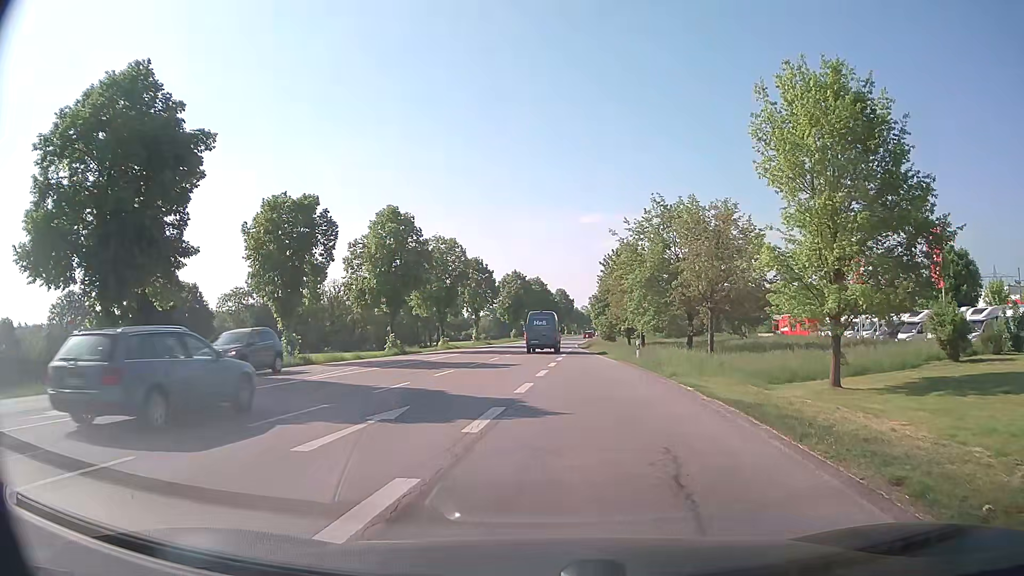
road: tertiary_link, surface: asphalt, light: Day
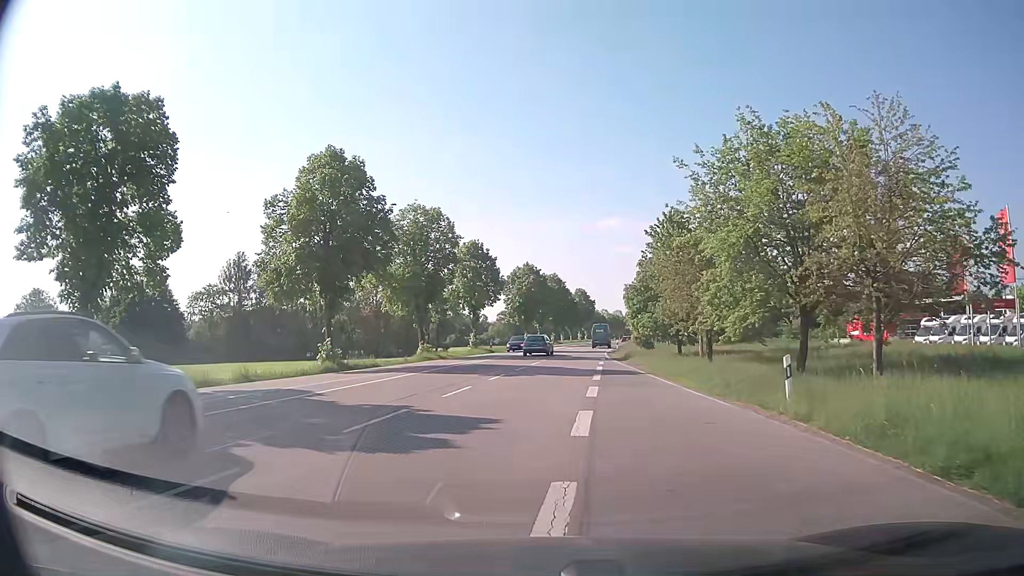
(+0.1, +18.2) m; -2°
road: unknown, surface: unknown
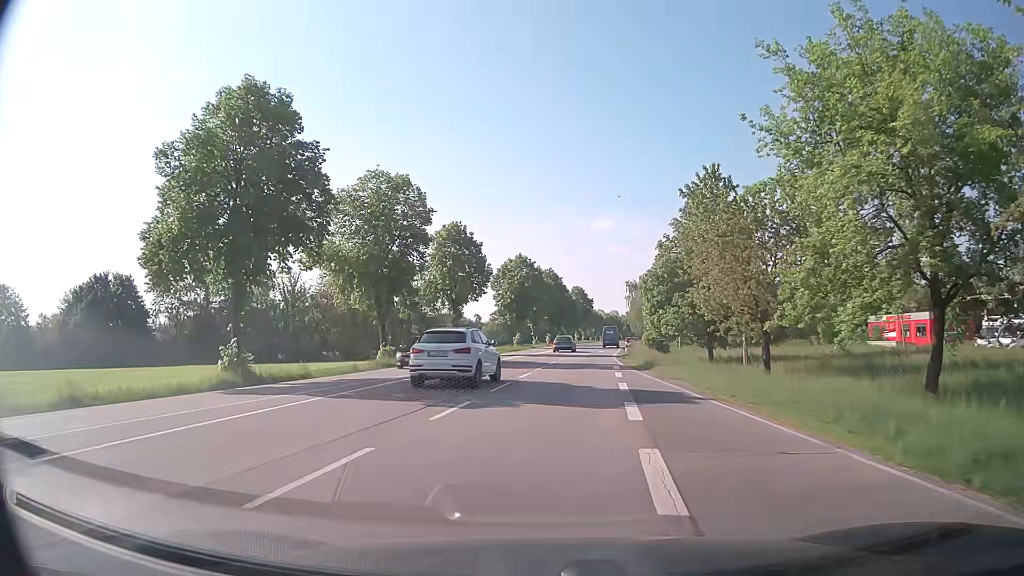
(+0.1, +10.4) m; +1°
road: secondary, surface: asphalt
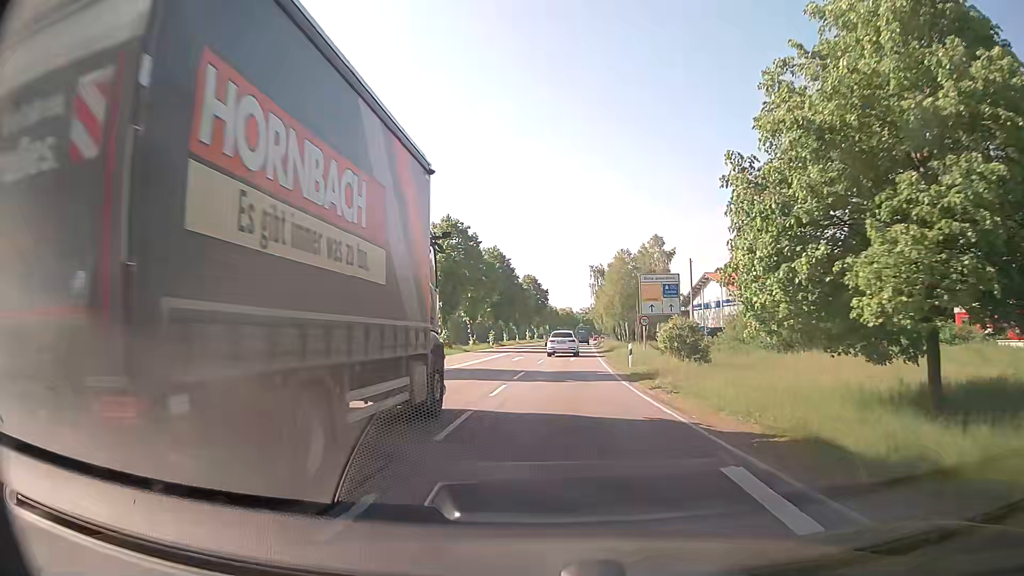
(+0.9, +25.7) m; +5°
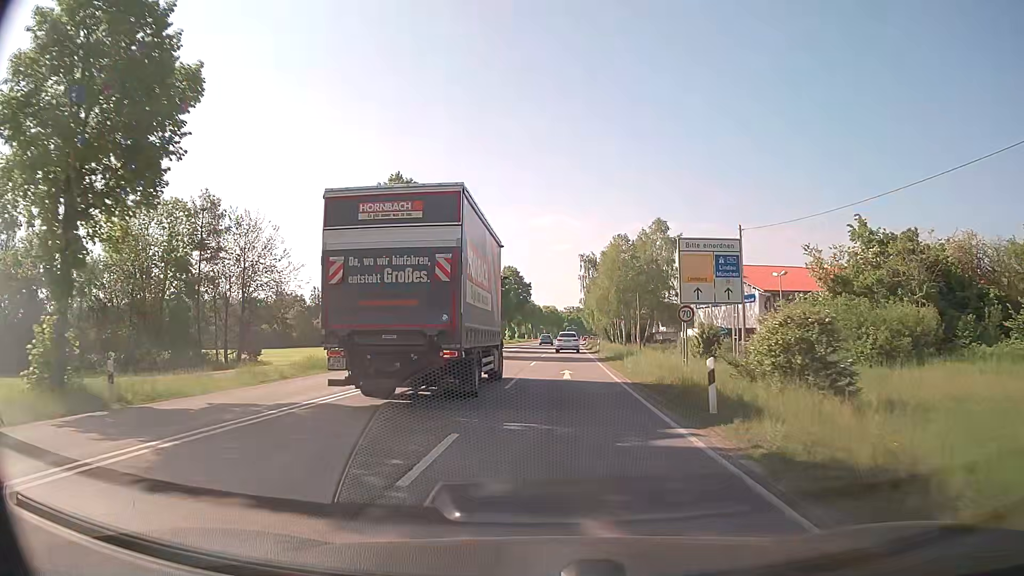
(+0.1, +14.8) m; +2°
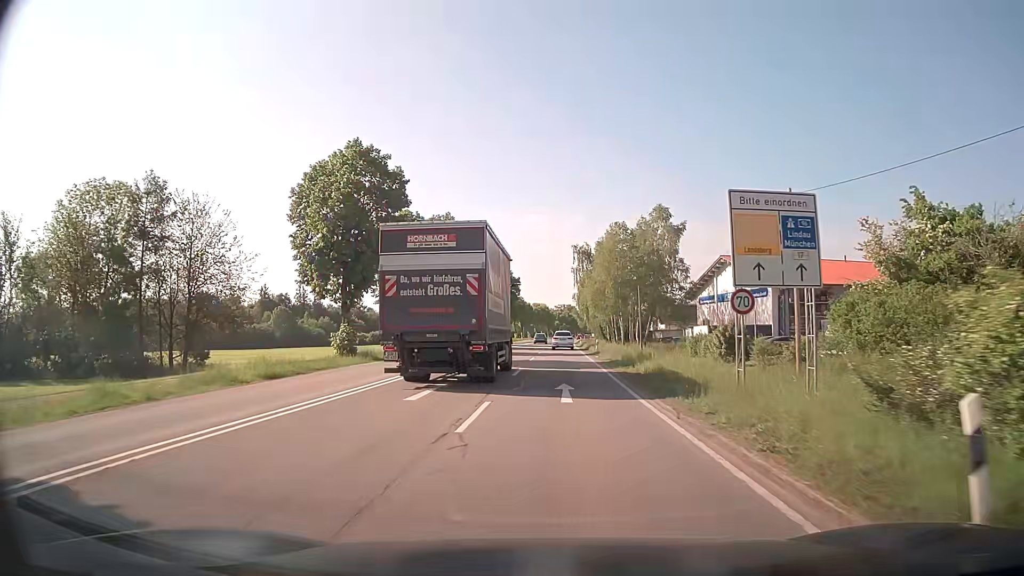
(0.0, +7.7) m; +1°
(0, +10) (0, +20) (0, +30) (0, +40) (0, +50) (0, +60) (-1, +70) (-1, +80) (-1, +90) (0, +100) m
